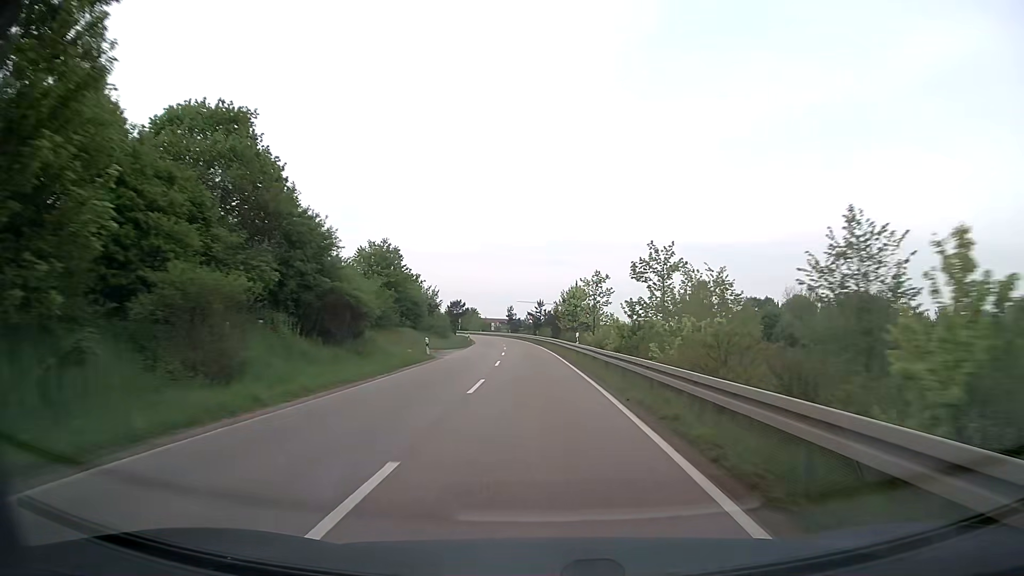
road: secondary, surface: asphalt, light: Day
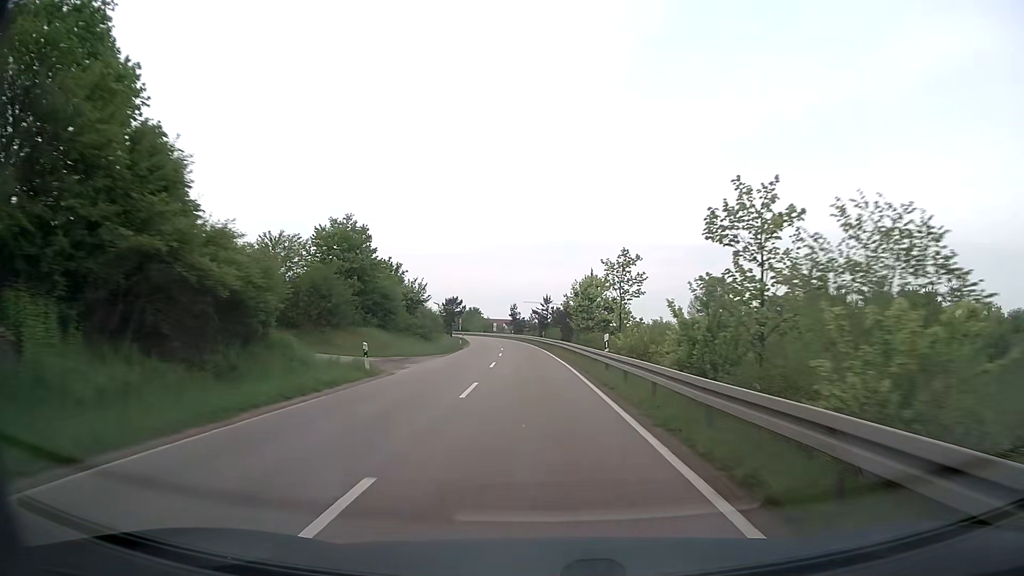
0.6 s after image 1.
(-0.1, +12.9) m; -1°
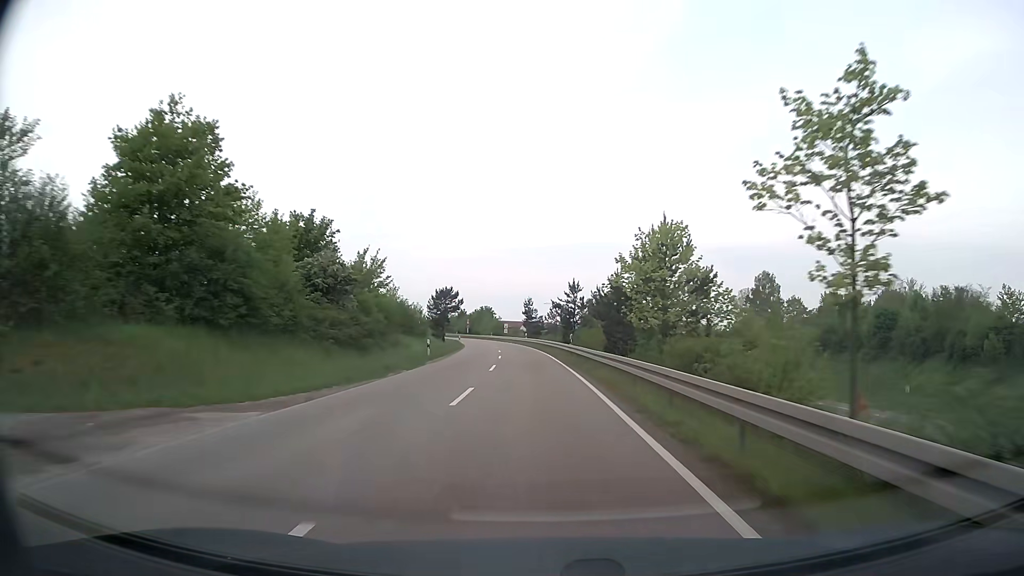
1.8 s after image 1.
(-0.4, +25.6) m; -2°
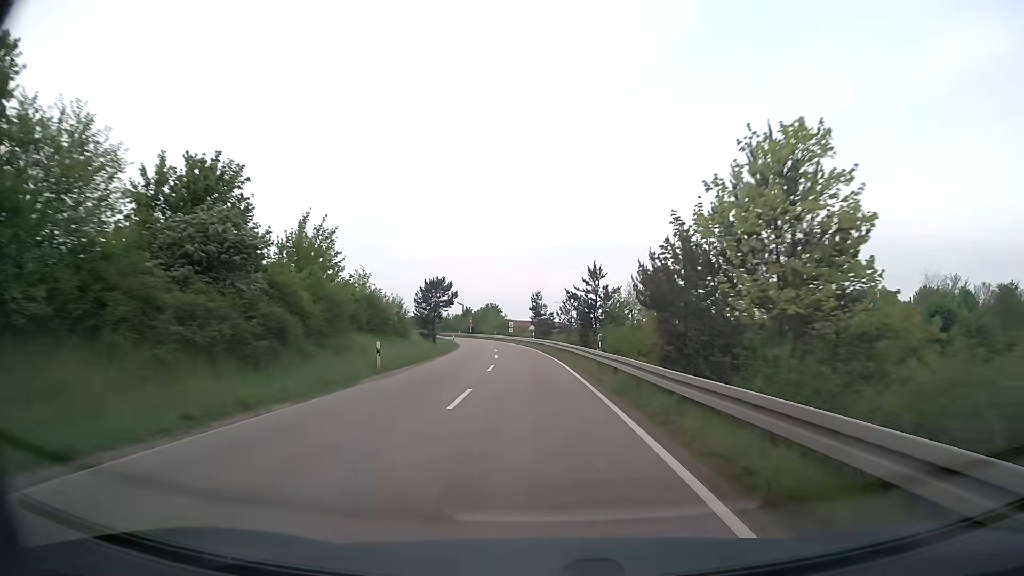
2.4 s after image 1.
(-0.1, +12.7) m; -1°
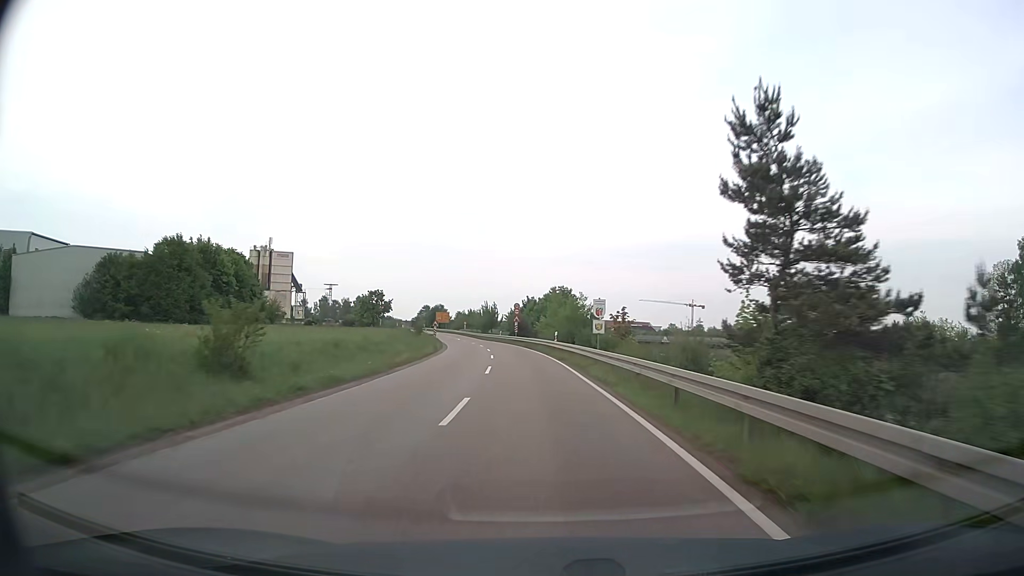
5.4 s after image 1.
(-3.2, +62.7) m; -7°
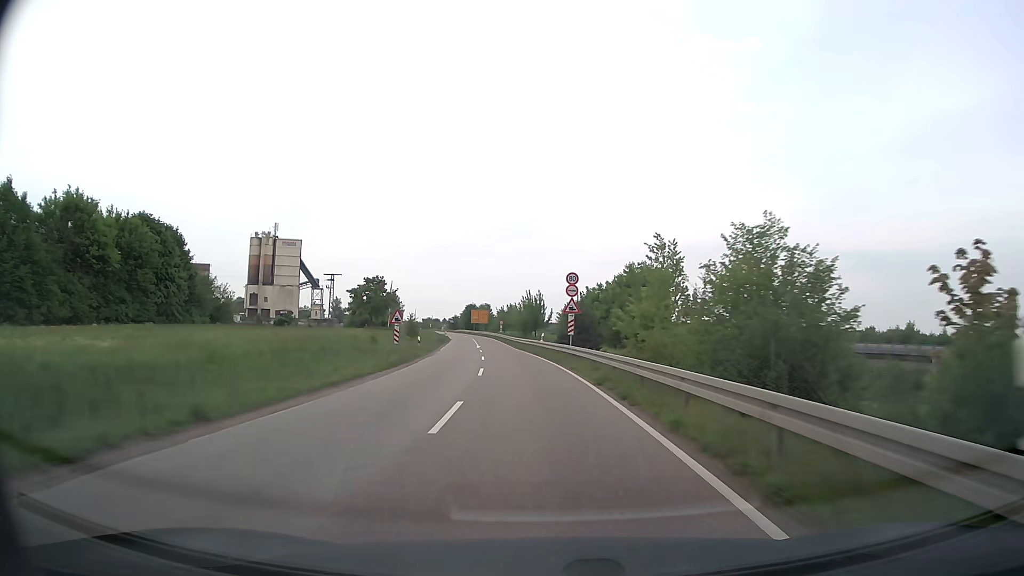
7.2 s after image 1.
(-1.4, +37.0) m; -5°
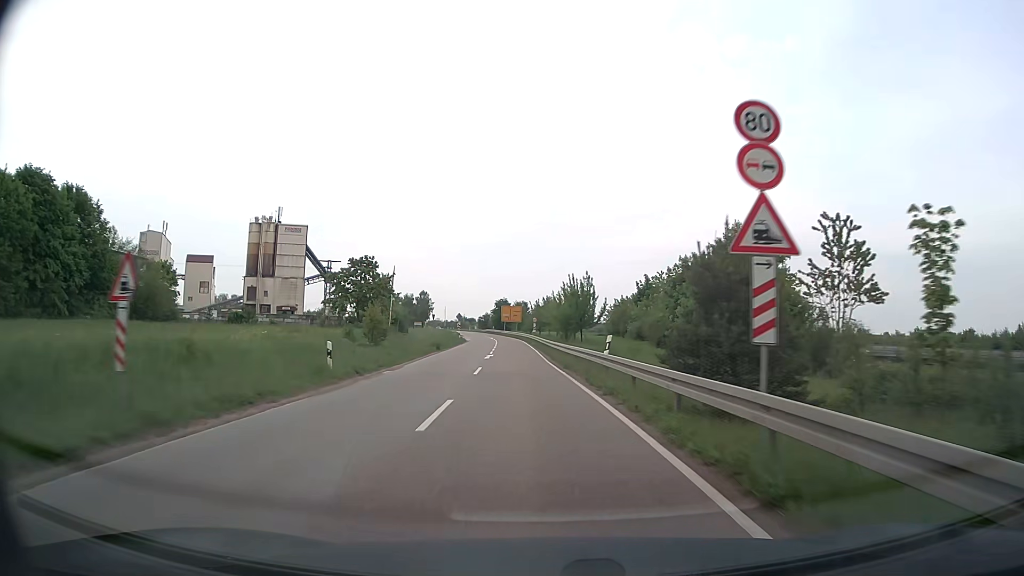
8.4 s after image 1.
(-0.7, +24.0) m; -3°
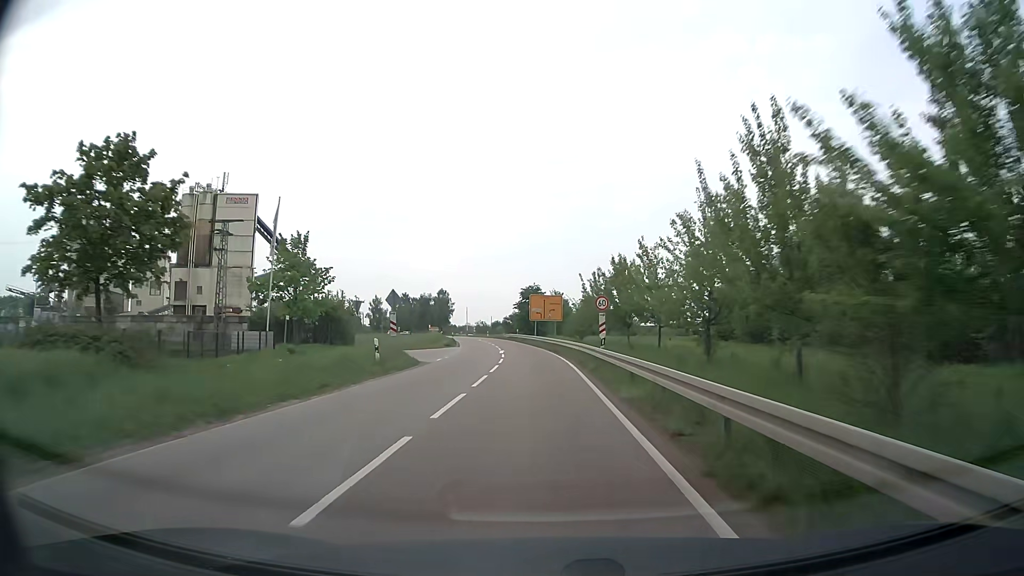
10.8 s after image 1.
(-1.8, +46.9) m; -4°
(0, +10) (0, +20) (-1, +30) (-1, +40) (-2, +50) (-3, +60) (-4, +70) (-5, +80) (-7, +90) (-9, +99) m
